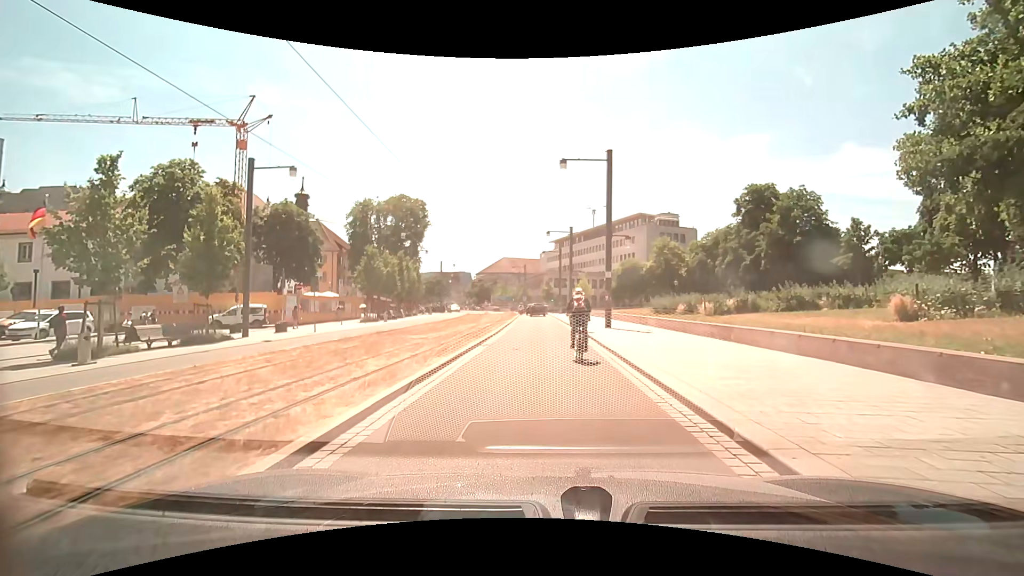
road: residential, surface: asphalt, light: Day
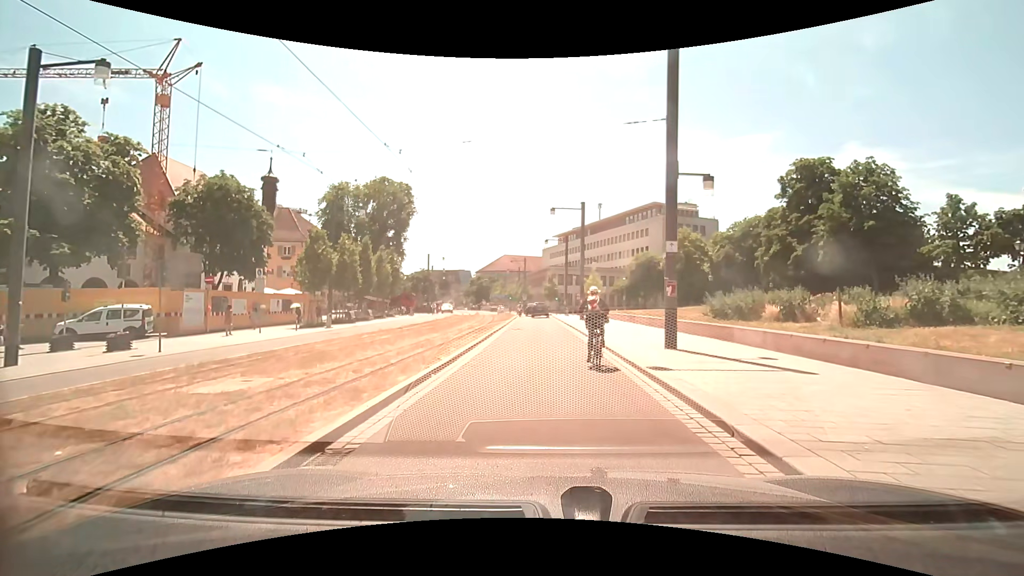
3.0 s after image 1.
(-0.2, +12.3) m; -1°
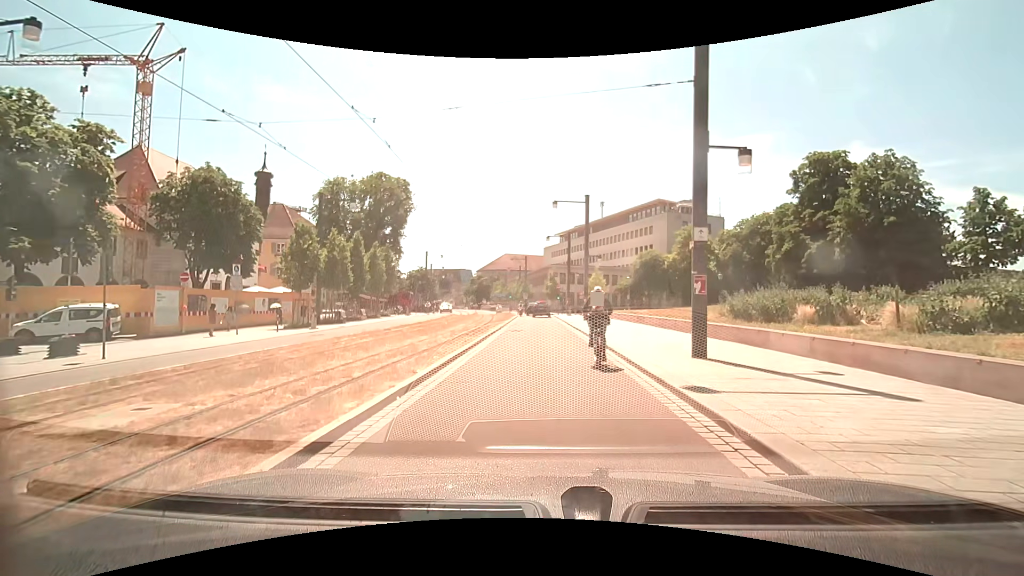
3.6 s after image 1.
(0.0, +2.4) m; -1°
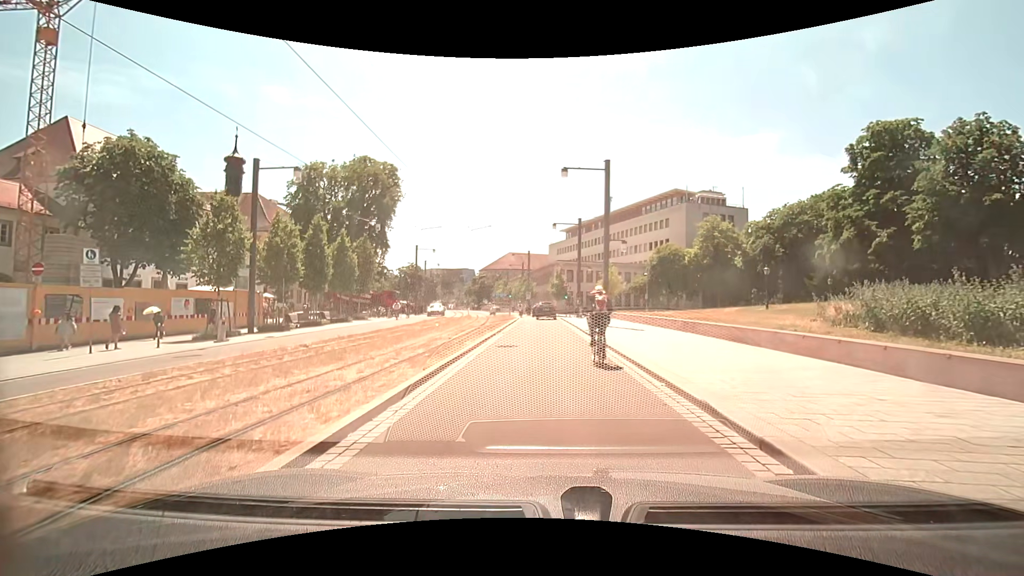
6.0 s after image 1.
(0.0, +9.2) m; 0°
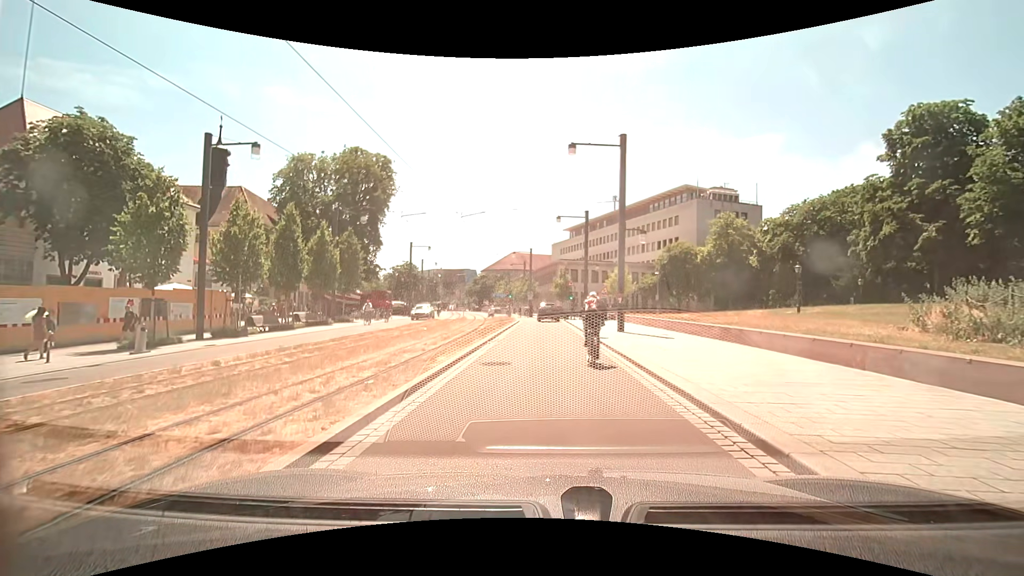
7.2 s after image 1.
(0.0, +4.5) m; +1°
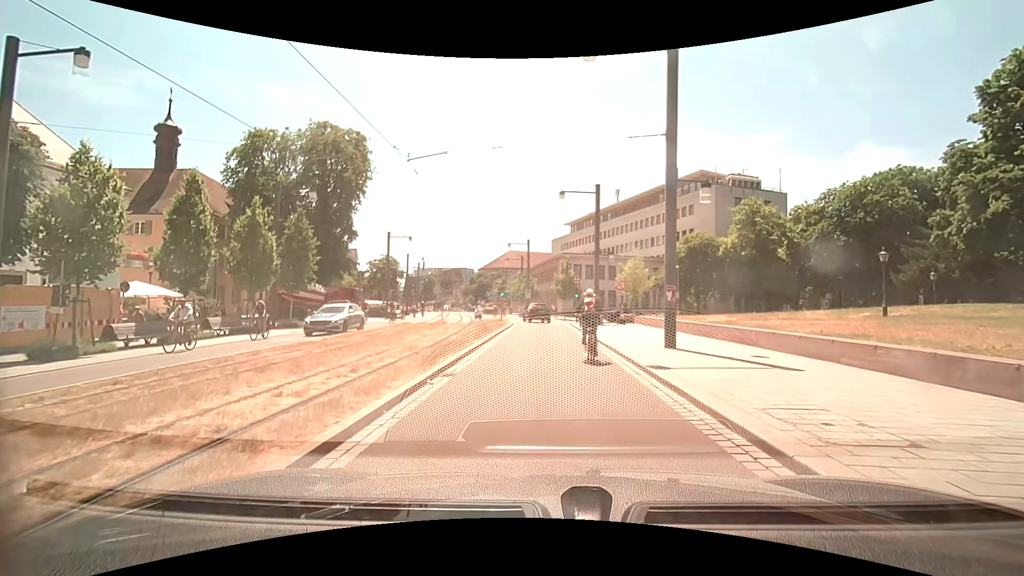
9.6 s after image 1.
(-0.2, +9.2) m; -2°
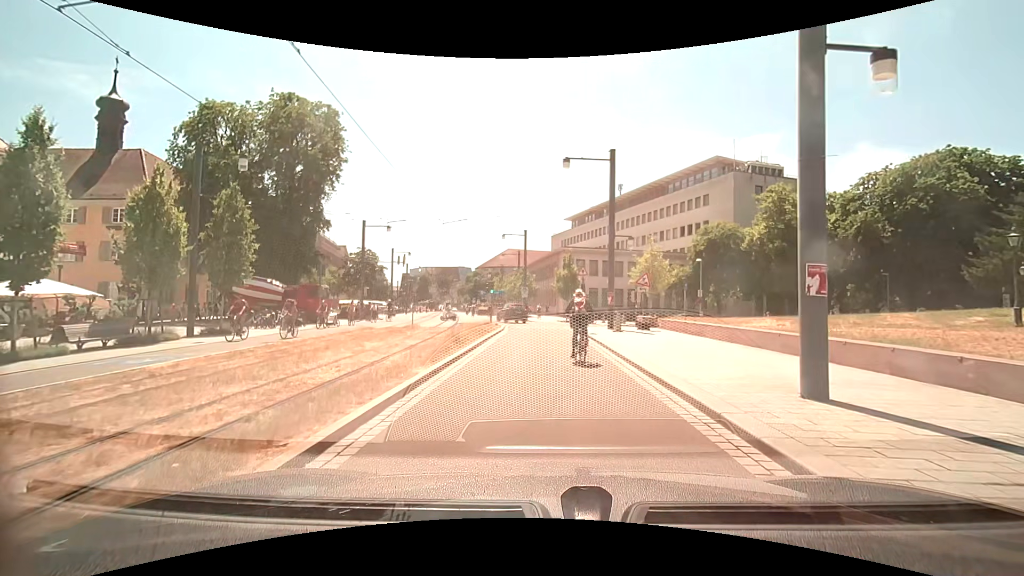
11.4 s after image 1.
(+0.1, +7.6) m; +1°
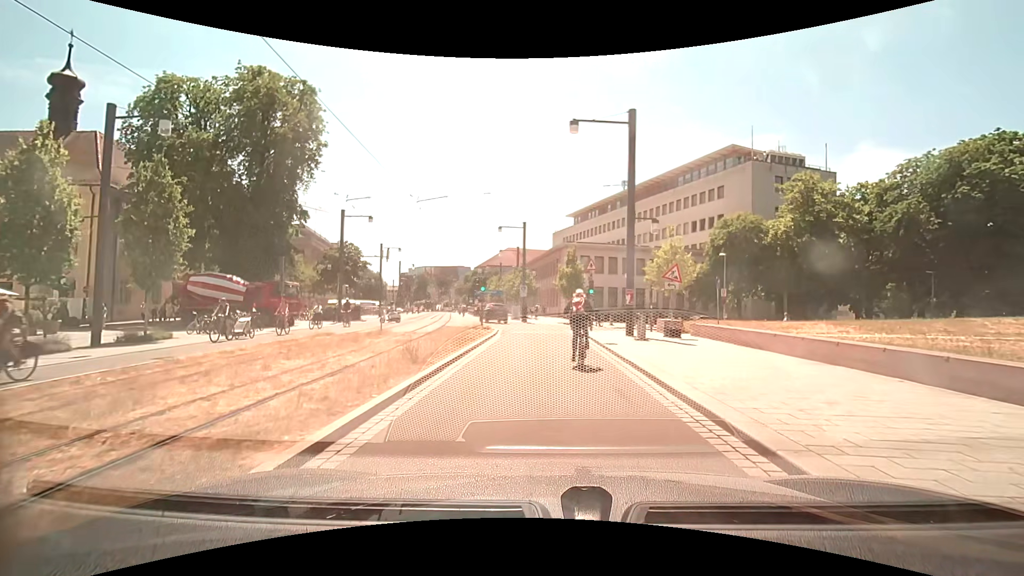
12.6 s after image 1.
(0.0, +5.4) m; 0°
